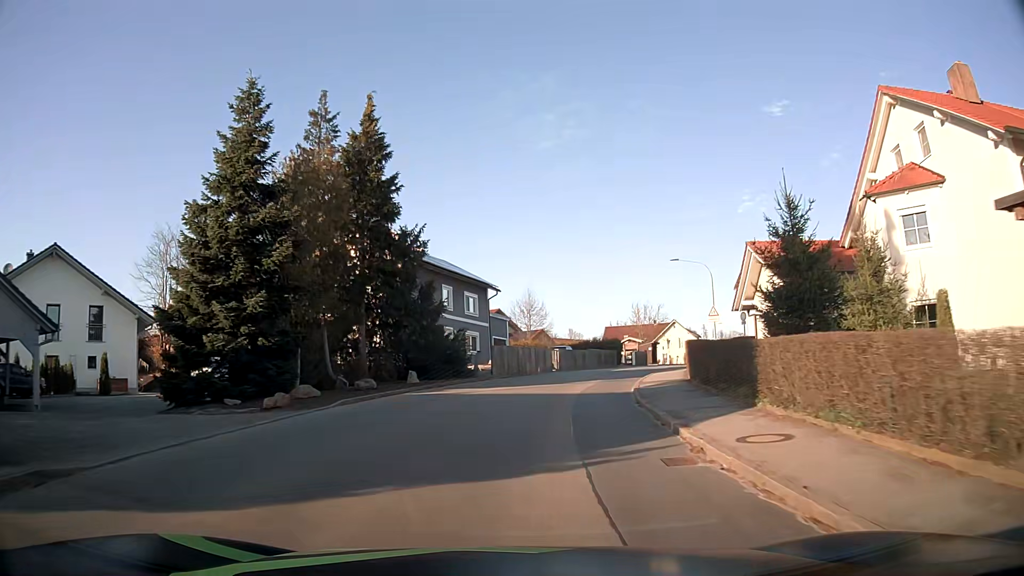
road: tertiary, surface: asphalt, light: Day
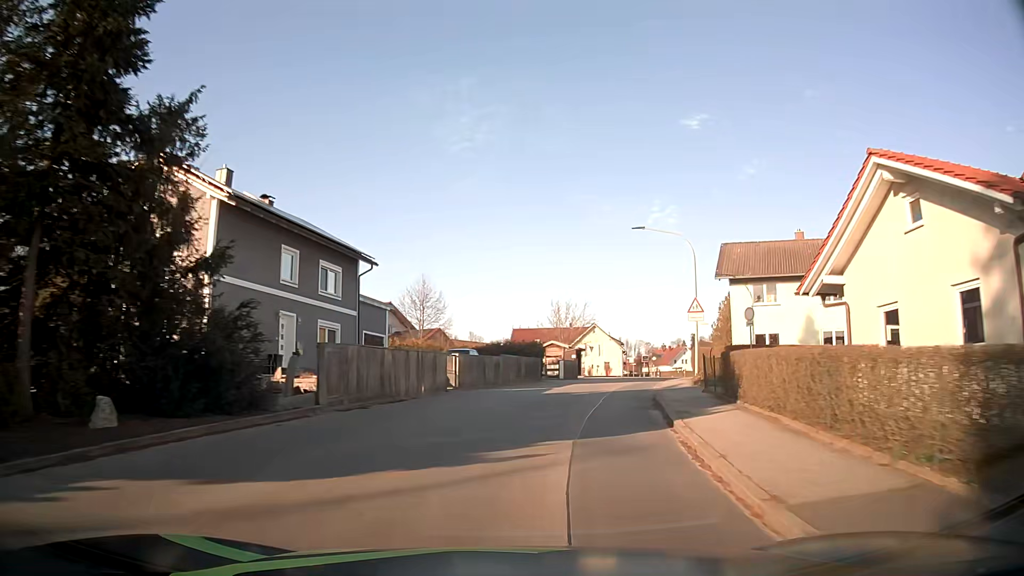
(+1.0, +16.0) m; +8°
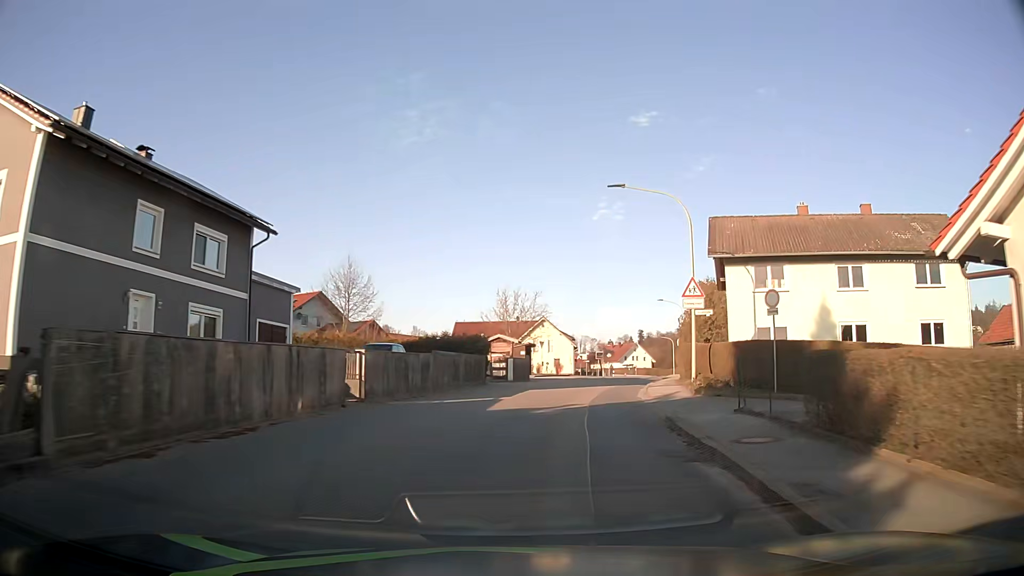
(+0.3, +7.9) m; +5°
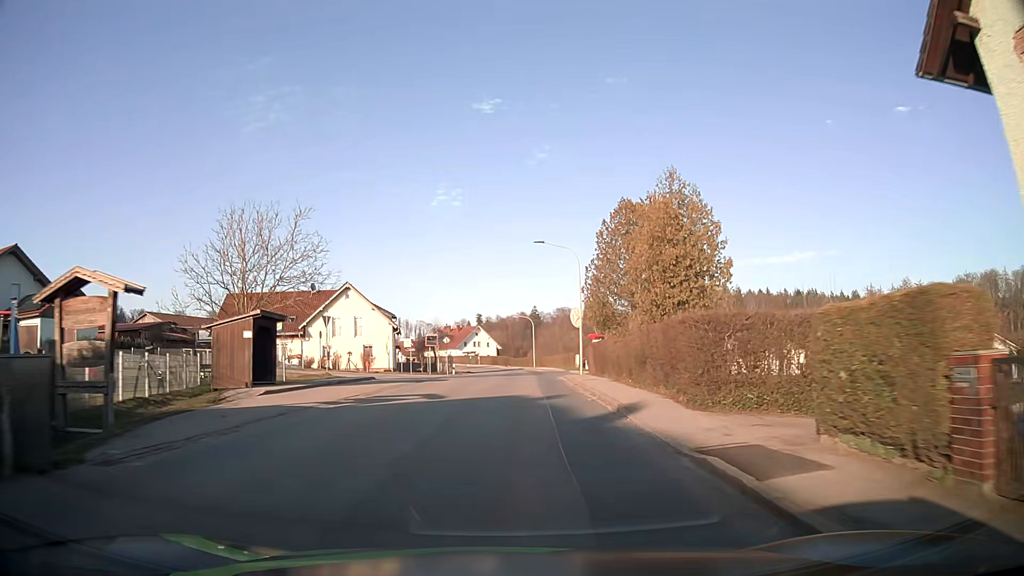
(+4.4, +31.2) m; +14°
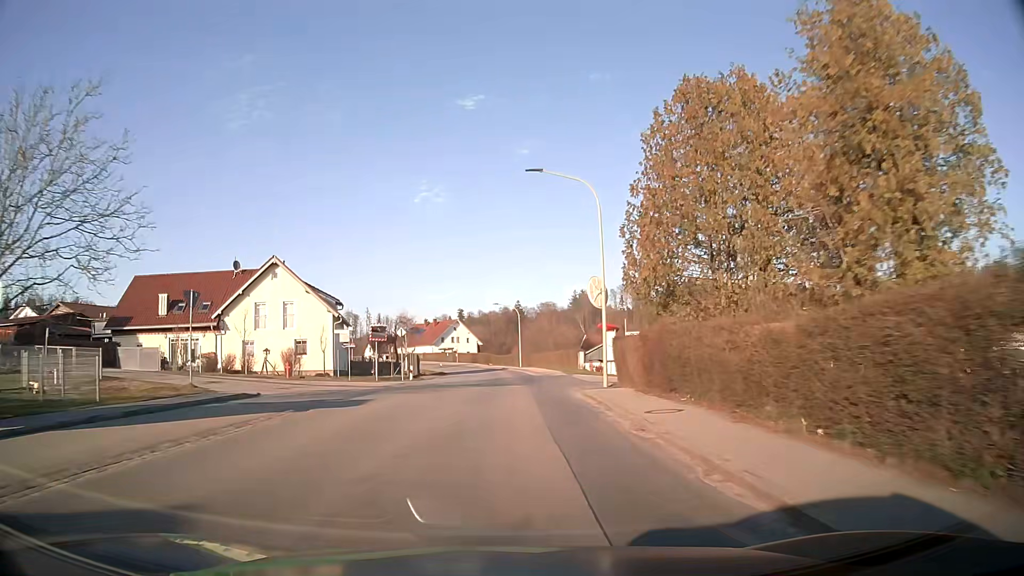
(+0.2, +15.8) m; +2°
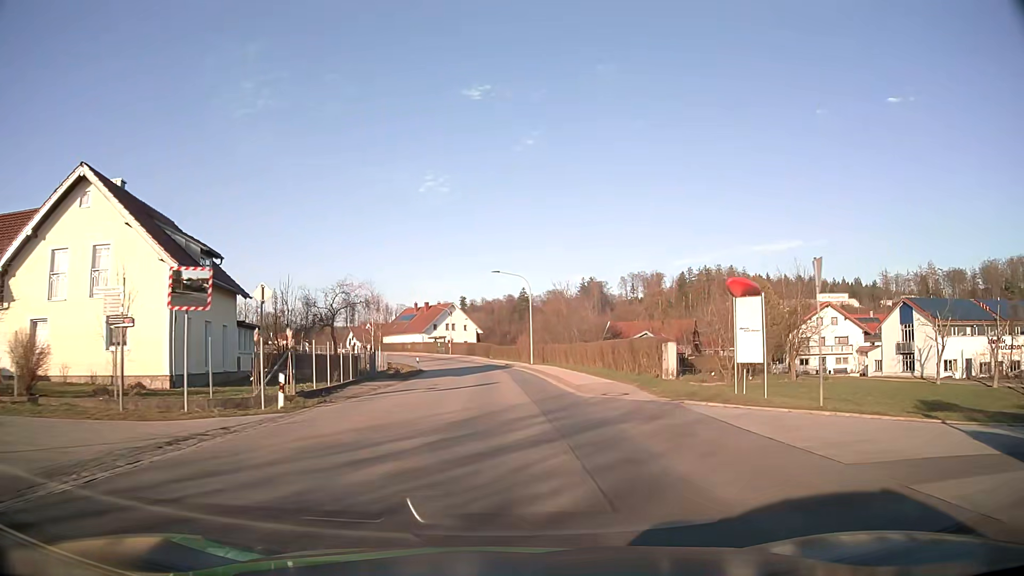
(0.0, +23.9) m; 0°
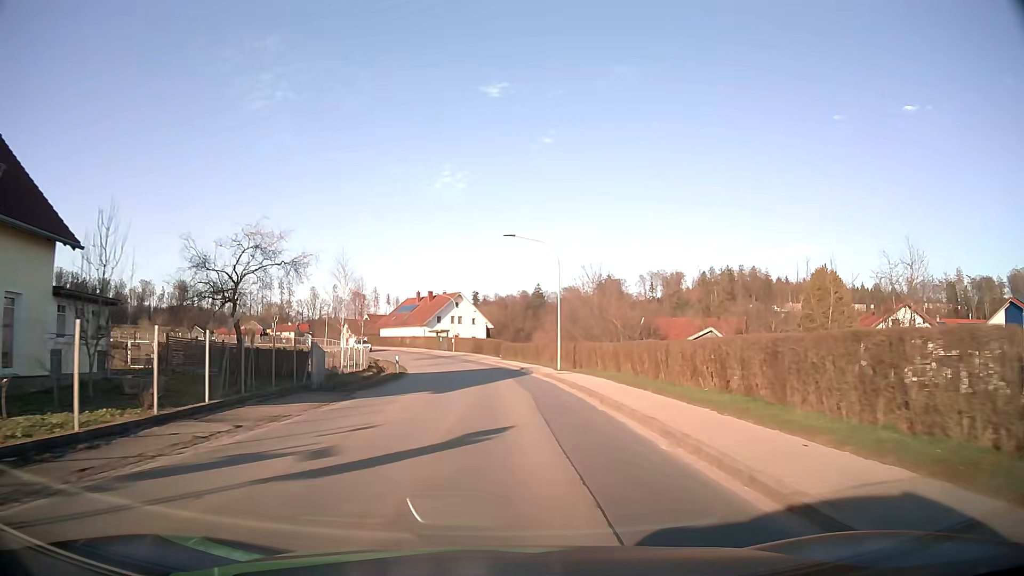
(-0.2, +16.0) m; -1°
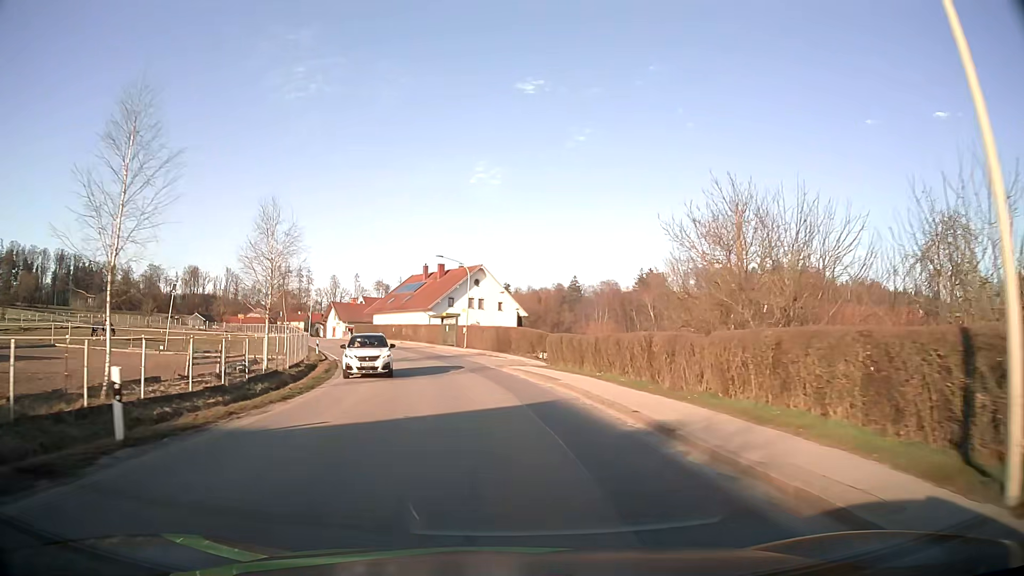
(-0.7, +31.6) m; -3°
(0, +10) (-1, +20) (-2, +30) (-5, +40) (-8, +49) (-11, +58) (-15, +68) (-20, +77) (-25, +85) (-30, +94) m
